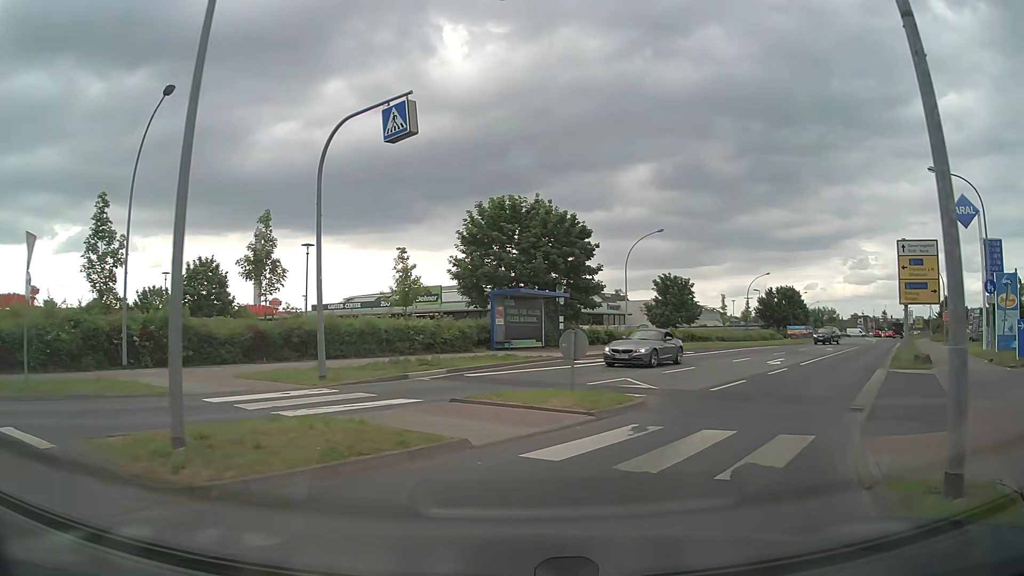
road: tertiary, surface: asphalt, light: Day
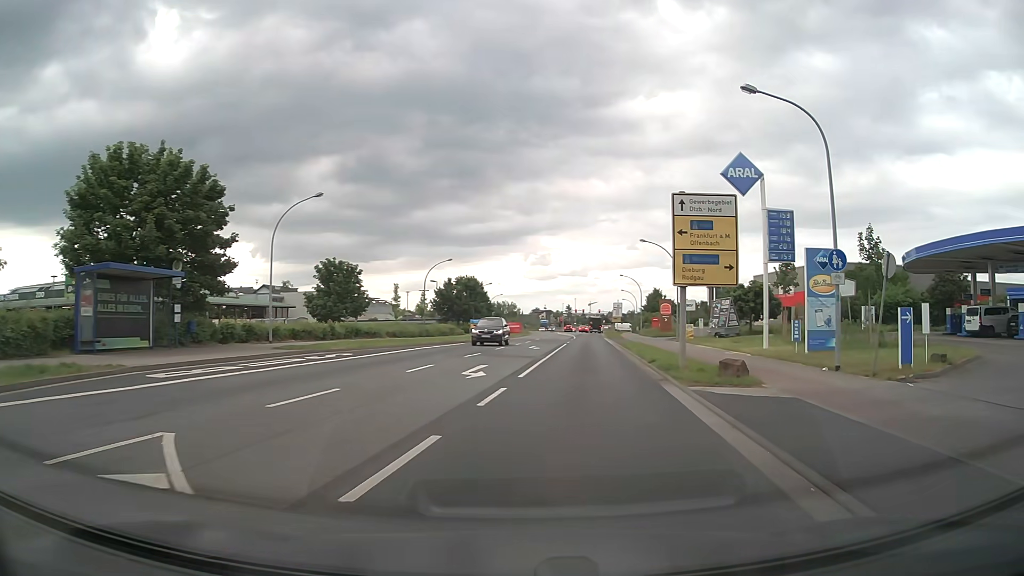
(+2.3, +10.3) m; +28°
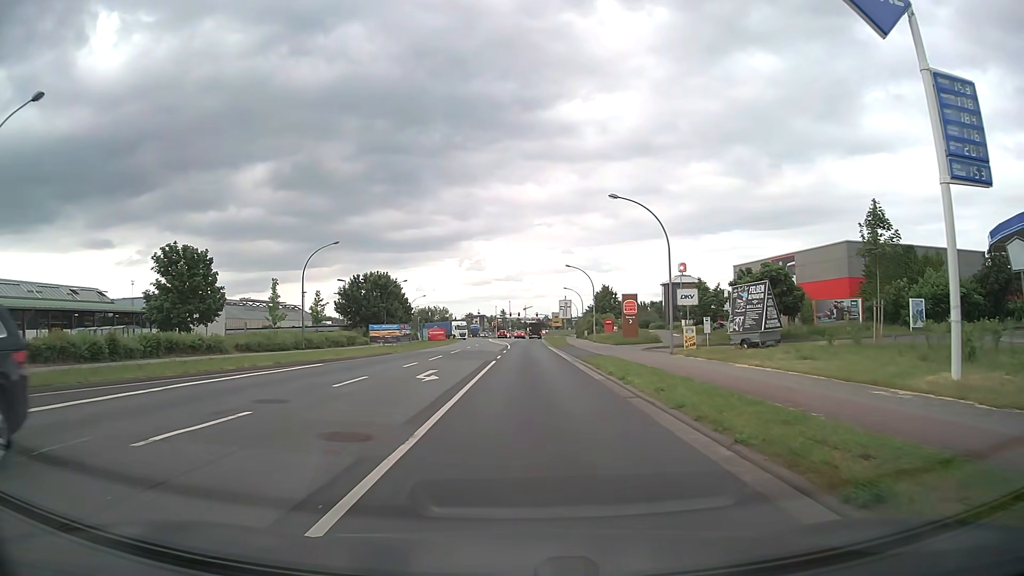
(+1.5, +19.3) m; +5°
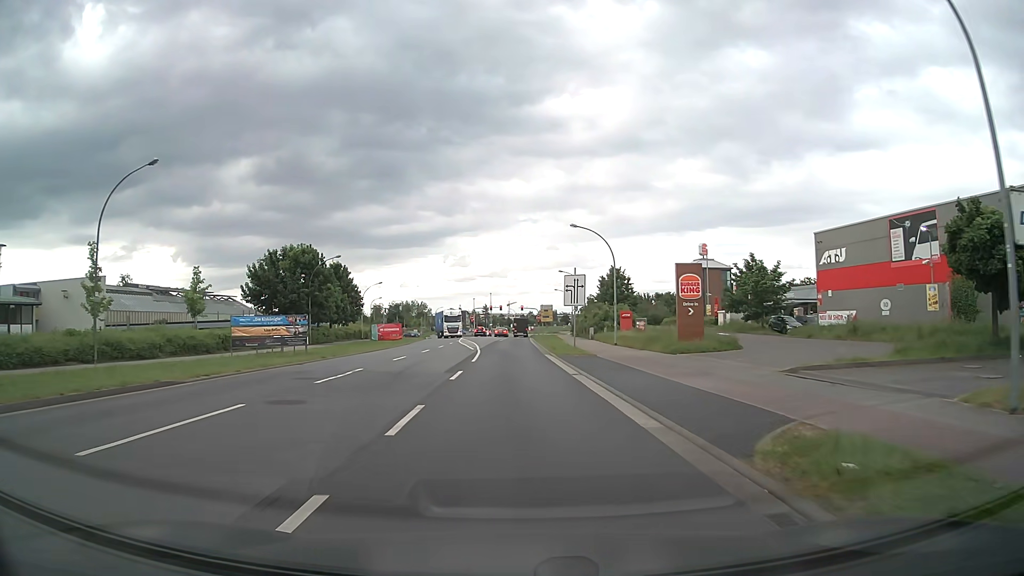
(+0.3, +25.1) m; +1°
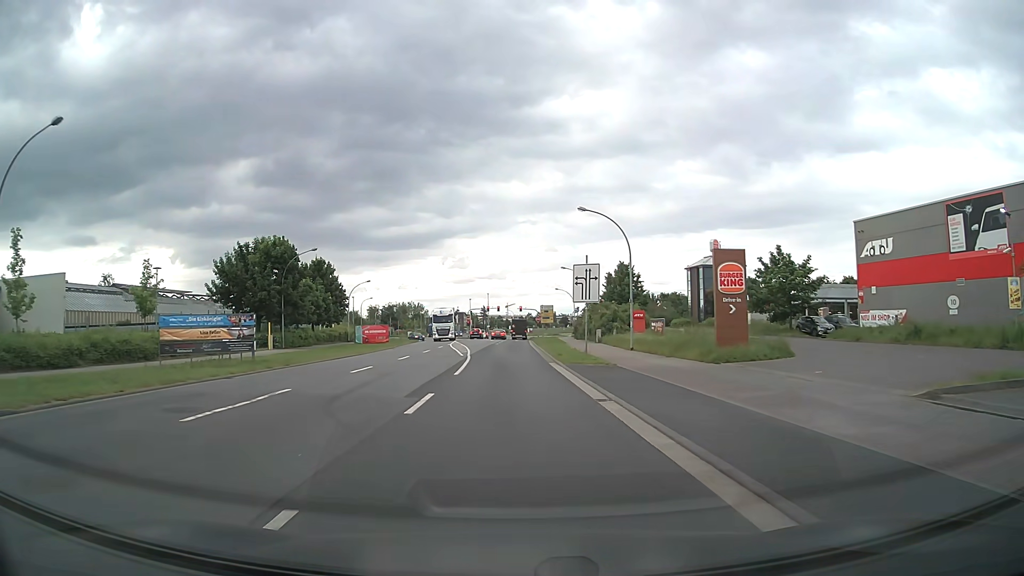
(0.0, +6.8) m; 0°
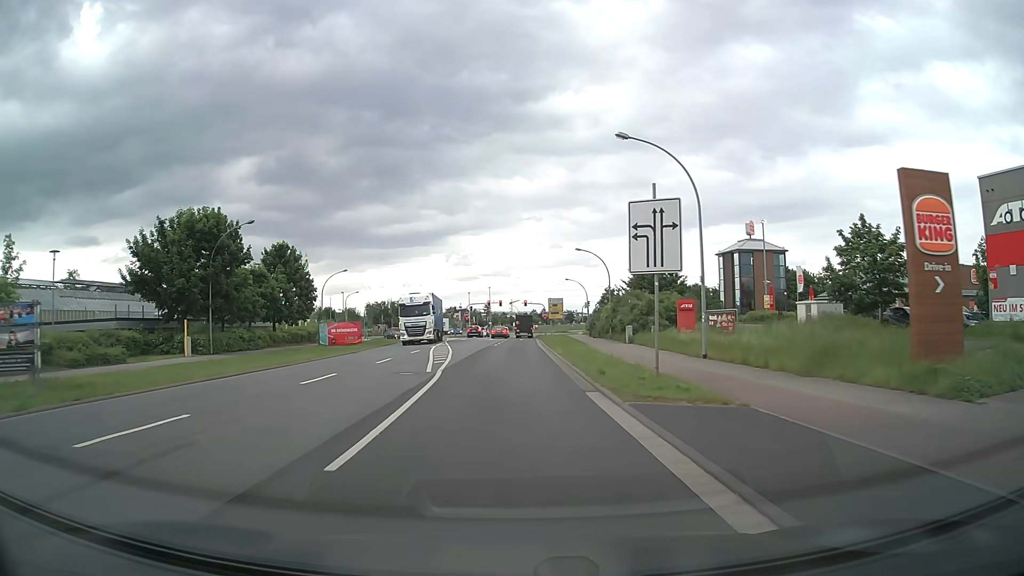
(0.0, +13.8) m; 0°
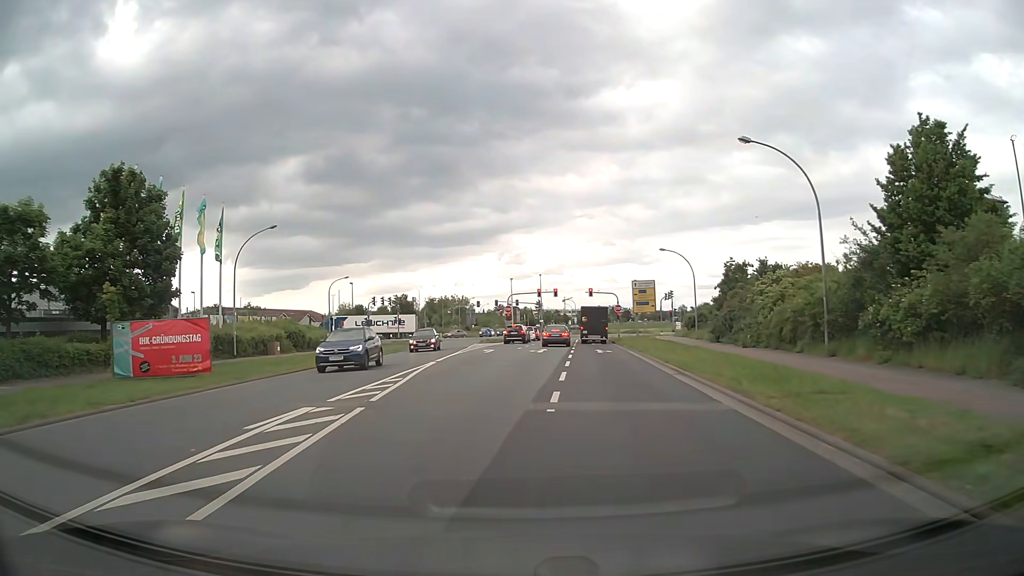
(-1.1, +34.0) m; -5°
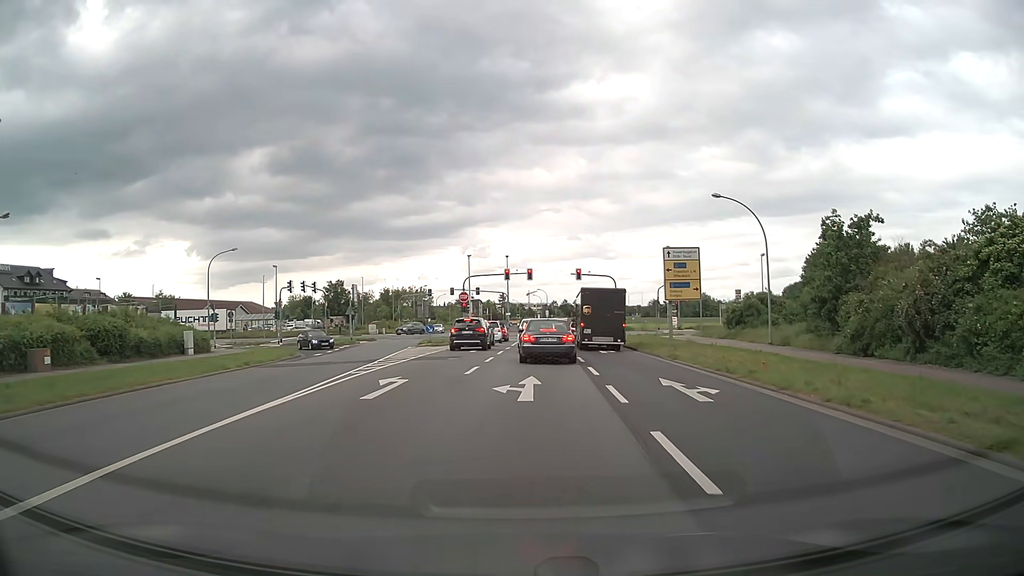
(+0.2, +22.8) m; +3°
(0, +10) (+1, +20) (+1, +30) (+1, +40) (+2, +50) (+2, +60) (+3, +70) (+3, +80) (+3, +90) (+3, +100) m
